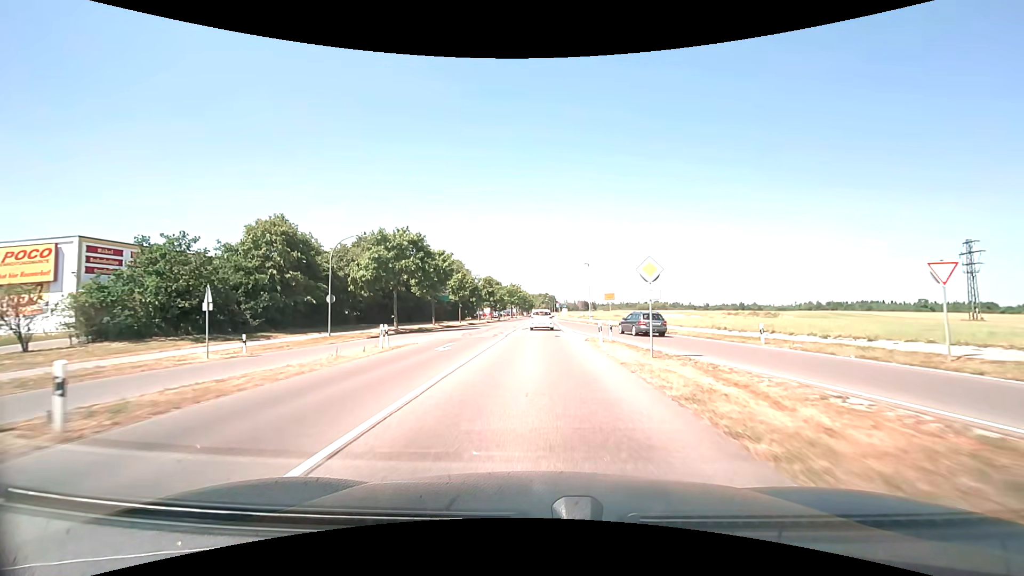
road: tertiary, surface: asphalt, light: Day
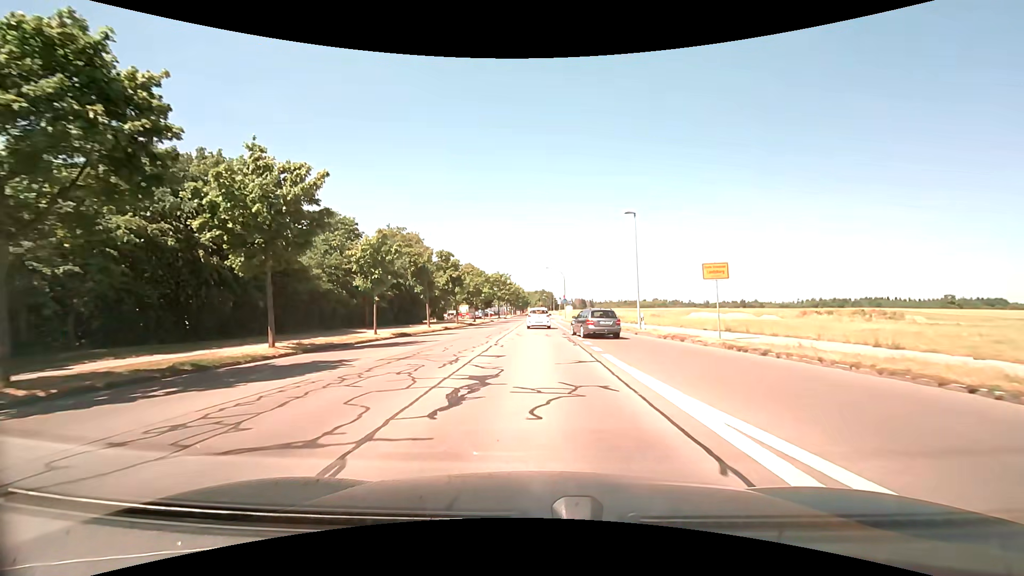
(+0.1, +31.3) m; 0°
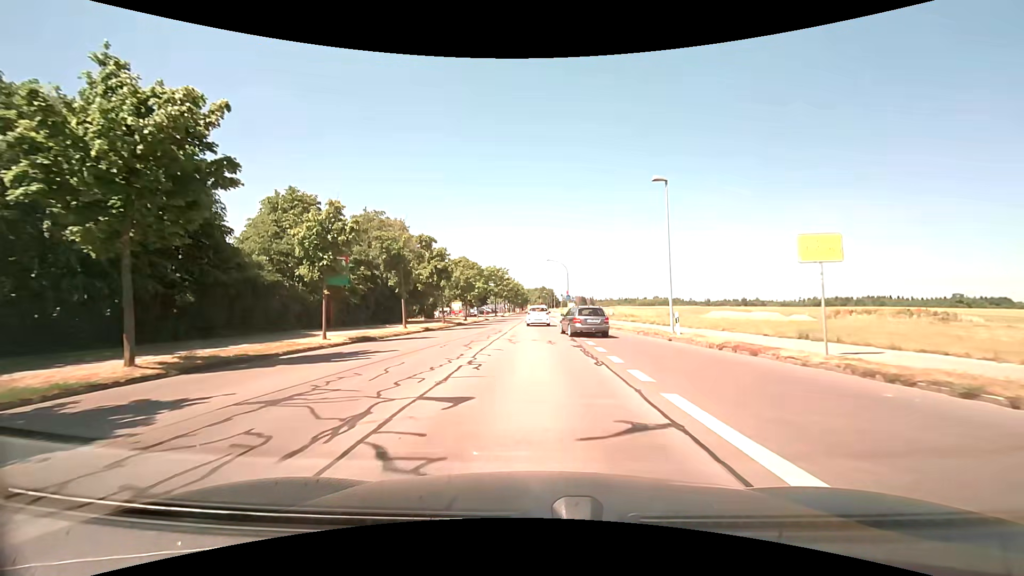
(0.0, +7.3) m; 0°
(0, +10) (0, +20) (0, +30) (0, +40) (0, +50) (0, +60) (0, +70) (0, +80) (0, +90) (0, +100) m
